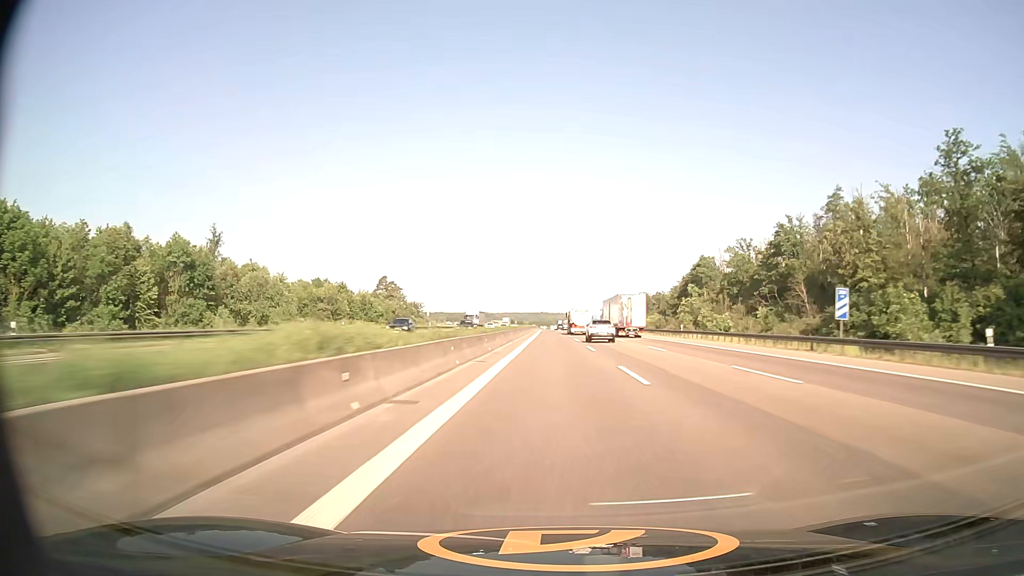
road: motorway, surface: asphalt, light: Day
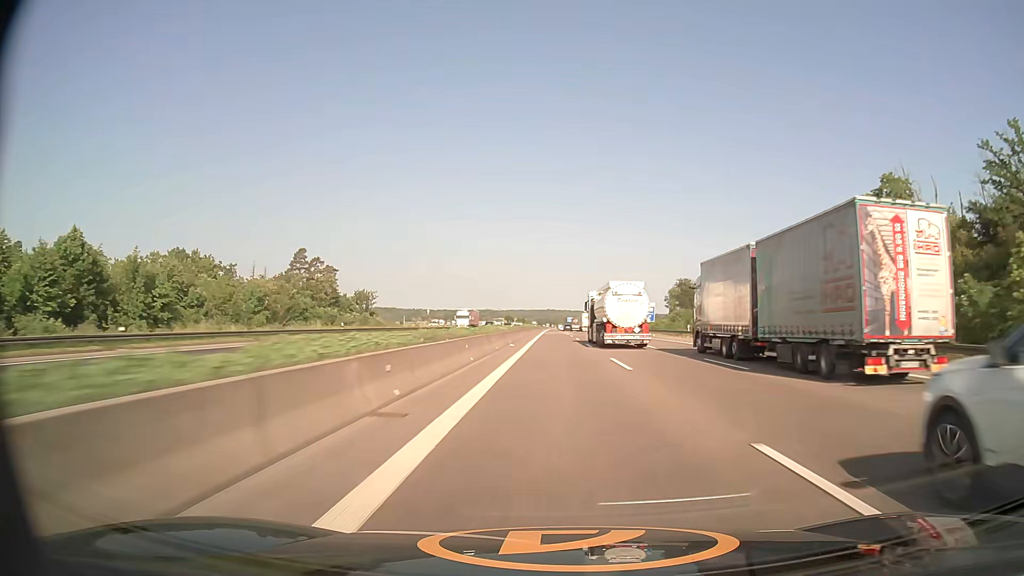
(-0.6, +103.0) m; -1°
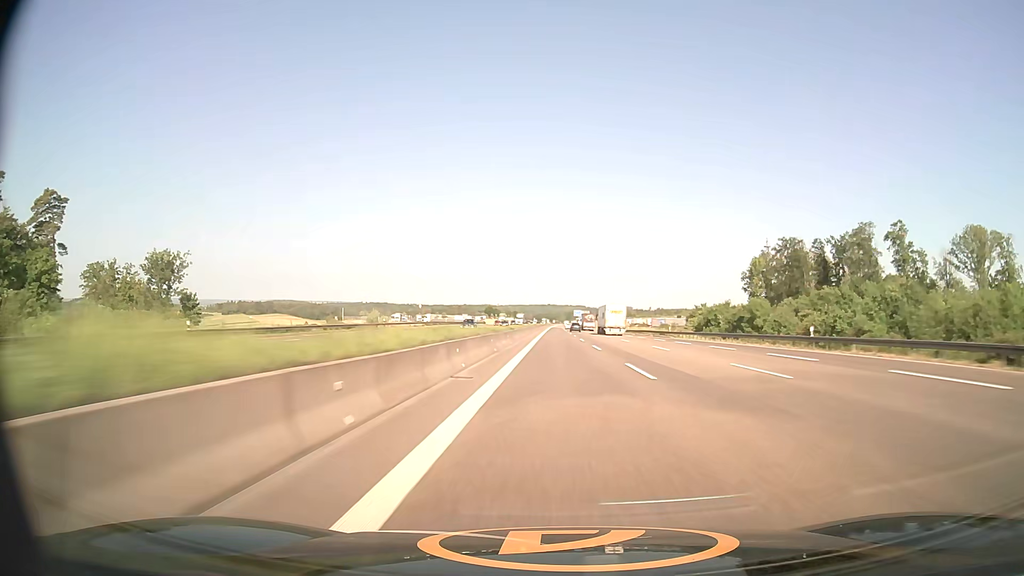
(-0.3, +129.1) m; 0°
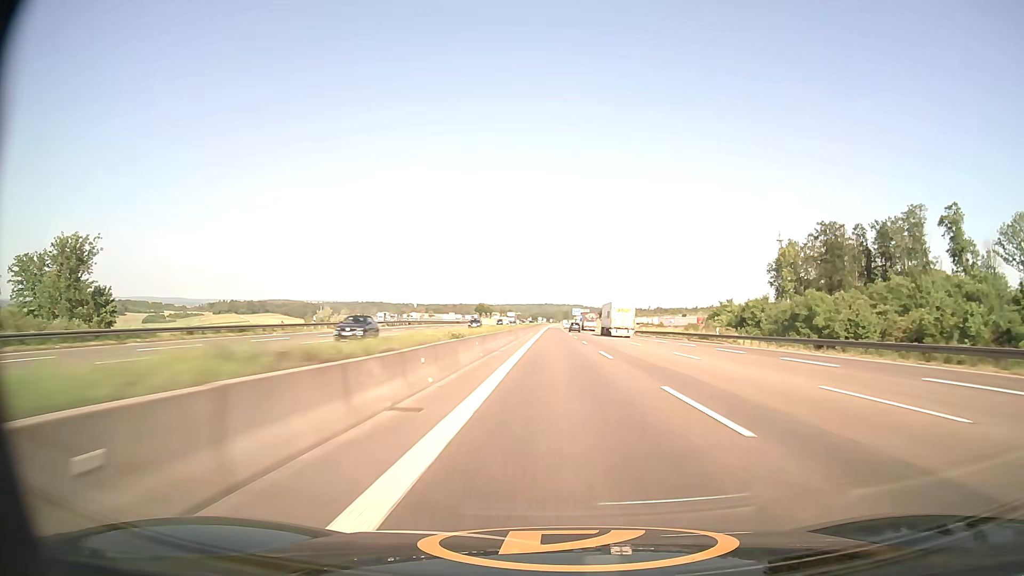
(0.0, +25.8) m; 0°
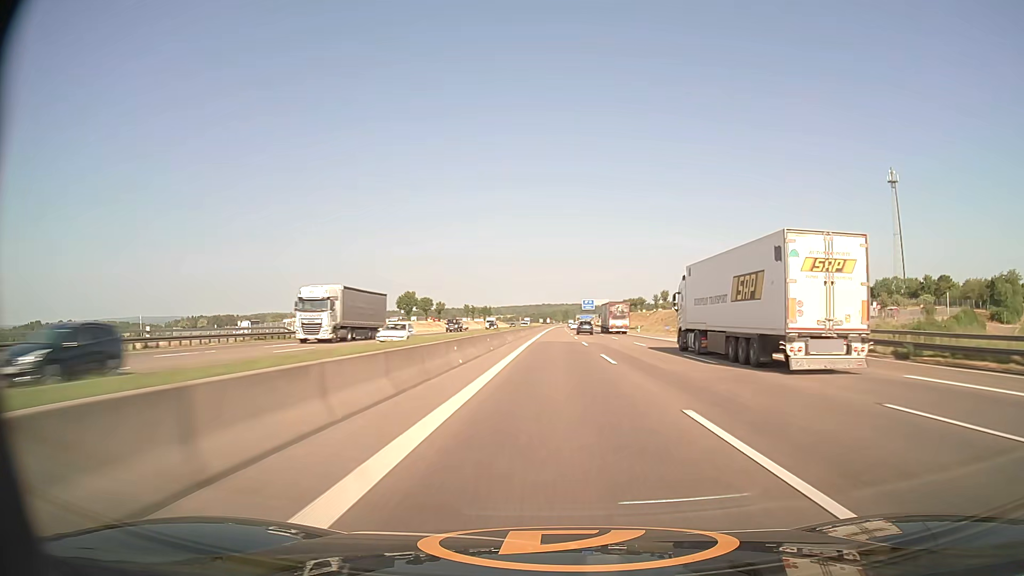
(+0.6, +129.5) m; 0°
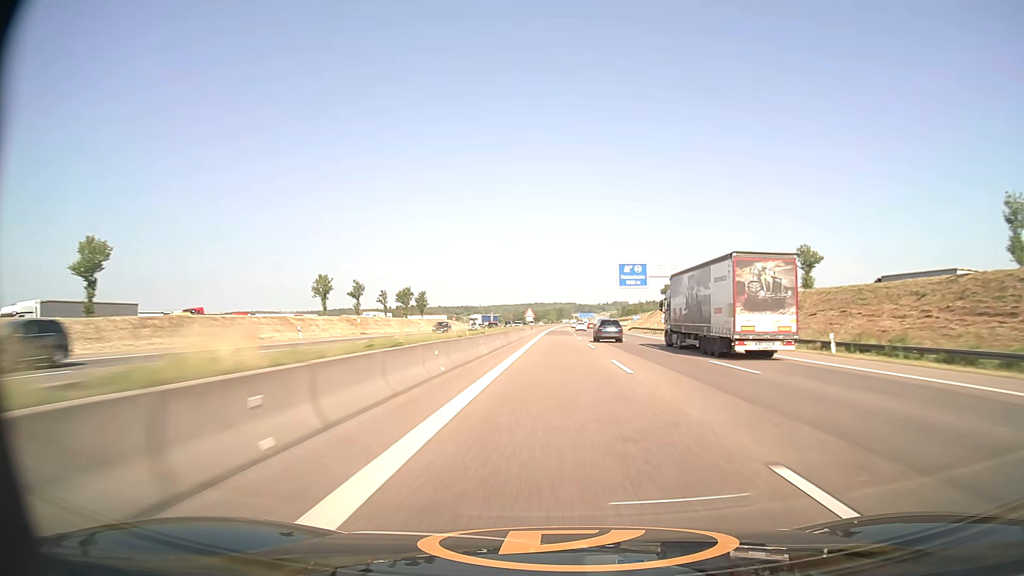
(+0.4, +130.0) m; +1°
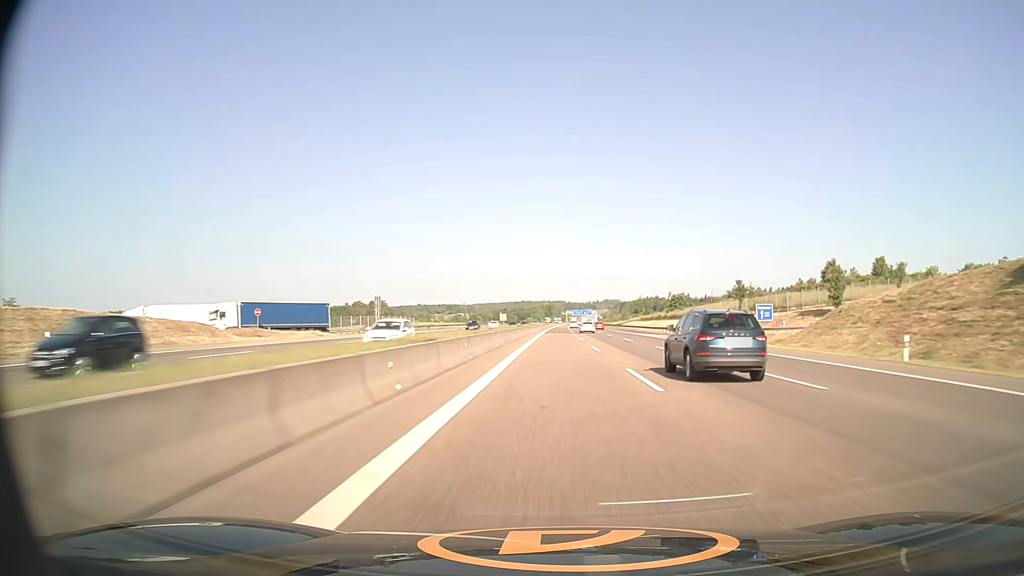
(+1.1, +130.7) m; +1°
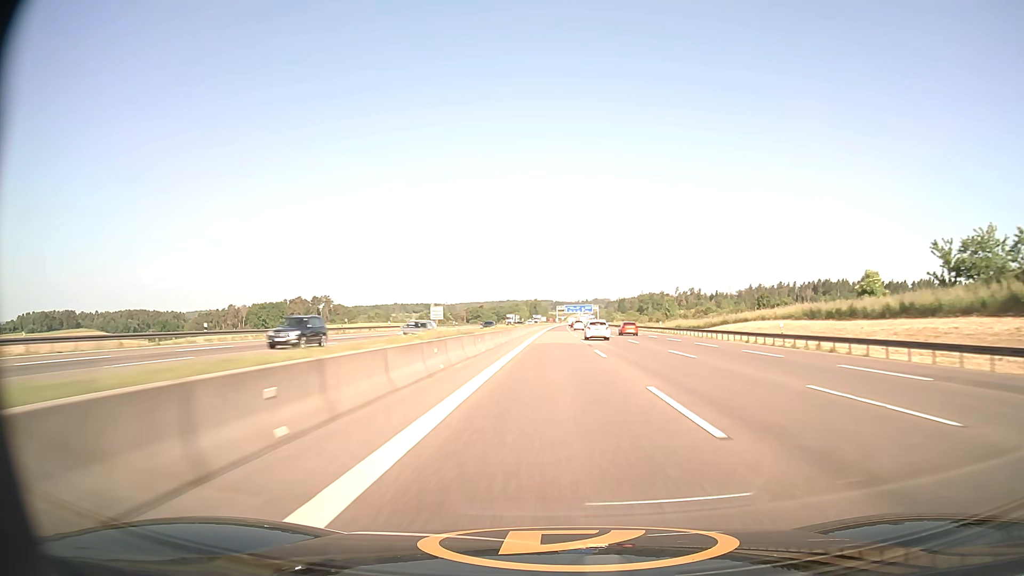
(+1.4, +131.0) m; +1°
(0, +10) (0, +20) (0, +30) (0, +40) (0, +50) (0, +60) (0, +70) (0, +80) (0, +90) (+1, +100) m
